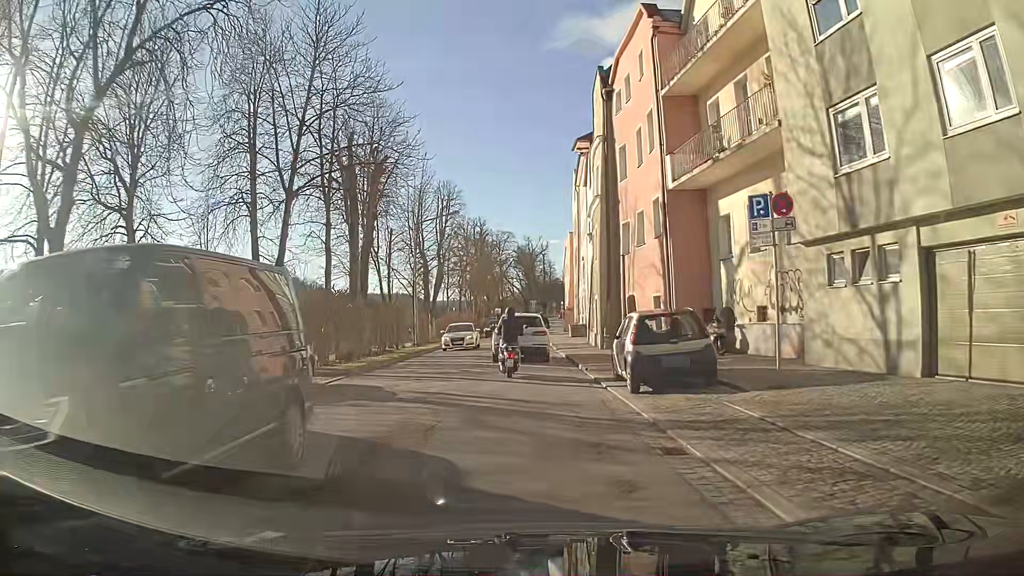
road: primary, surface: asphalt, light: Day
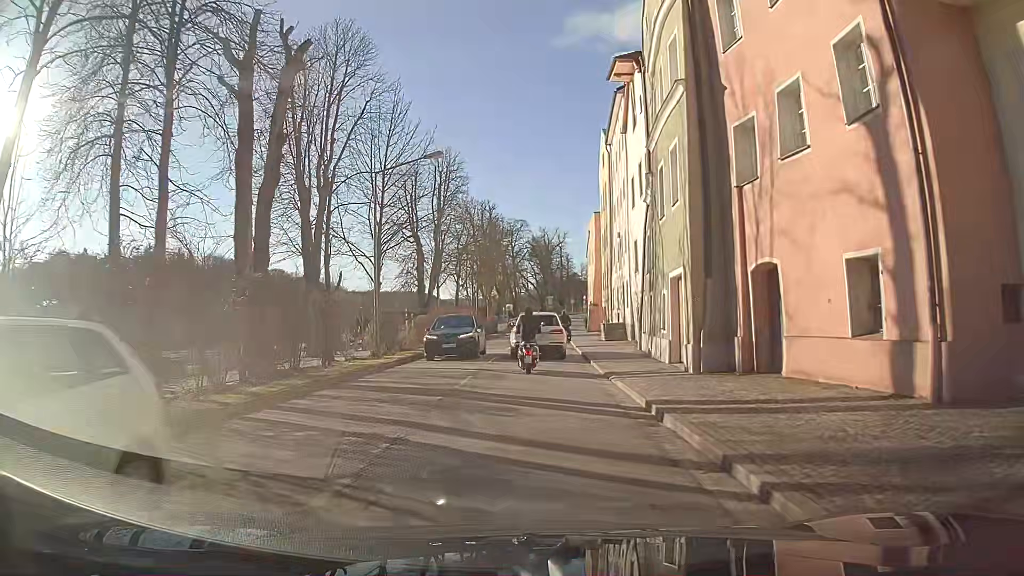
(-0.1, +14.7) m; 0°
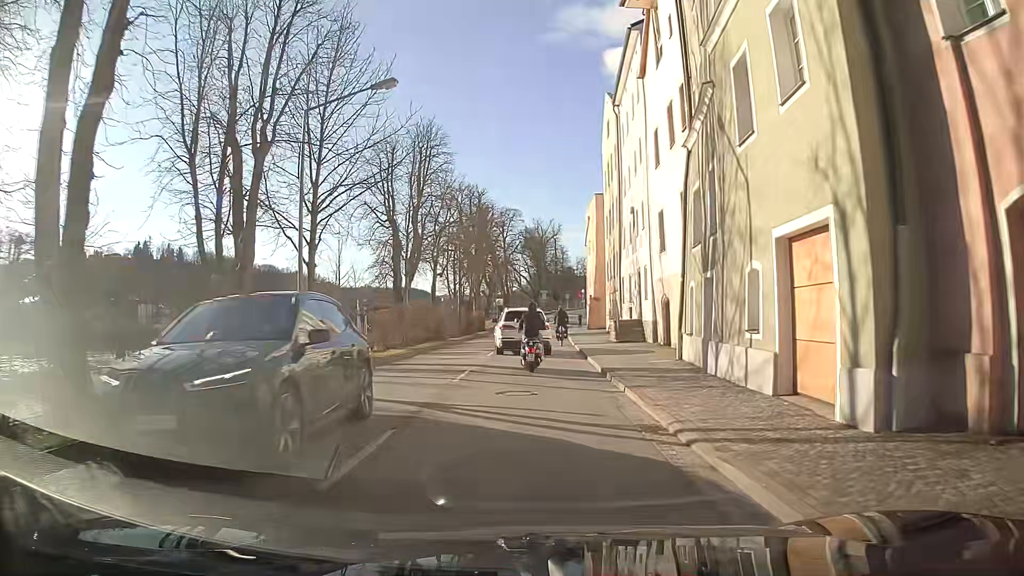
(+0.1, +8.4) m; +1°
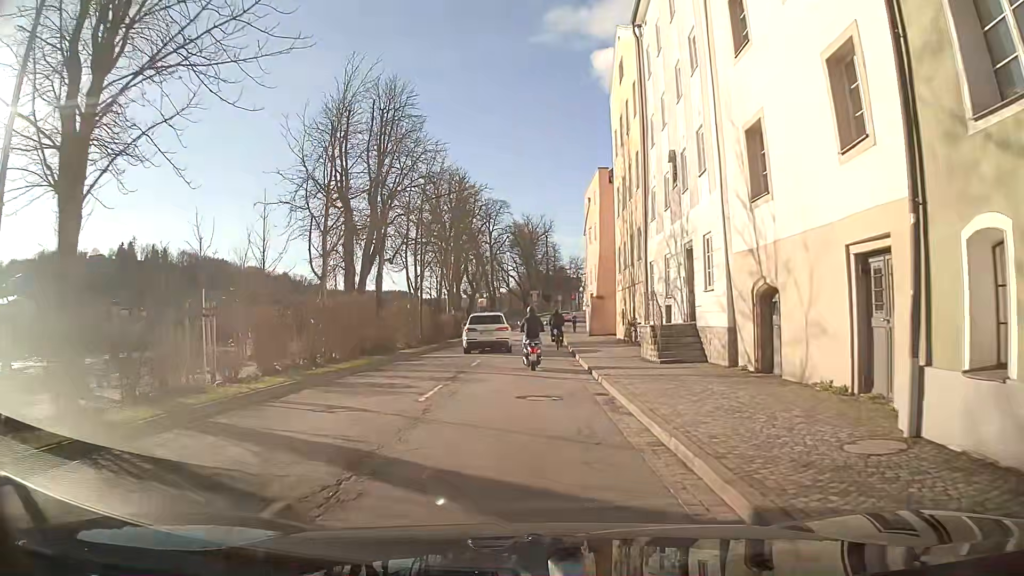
(+0.1, +12.2) m; +1°
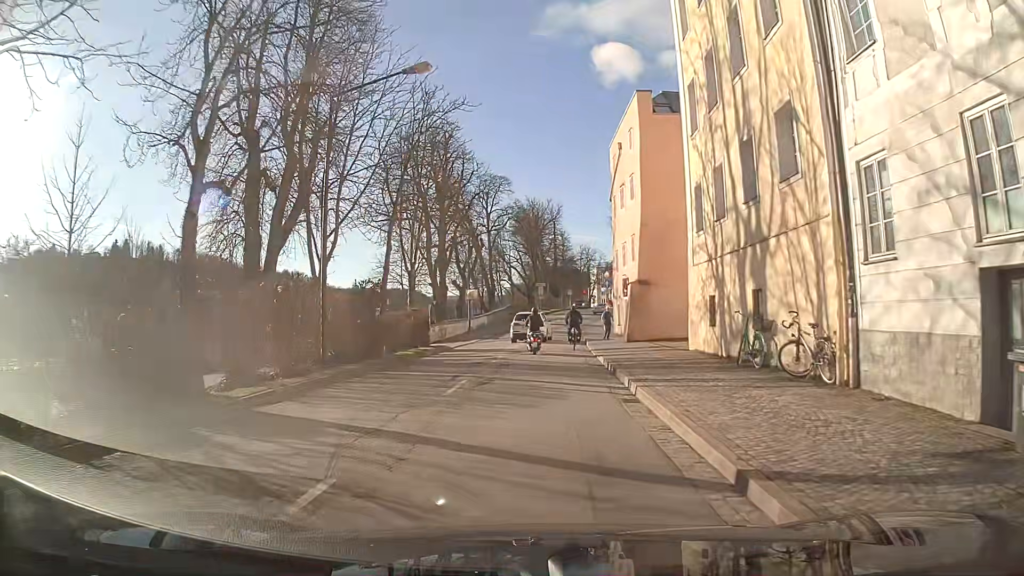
(-0.1, +17.3) m; 0°
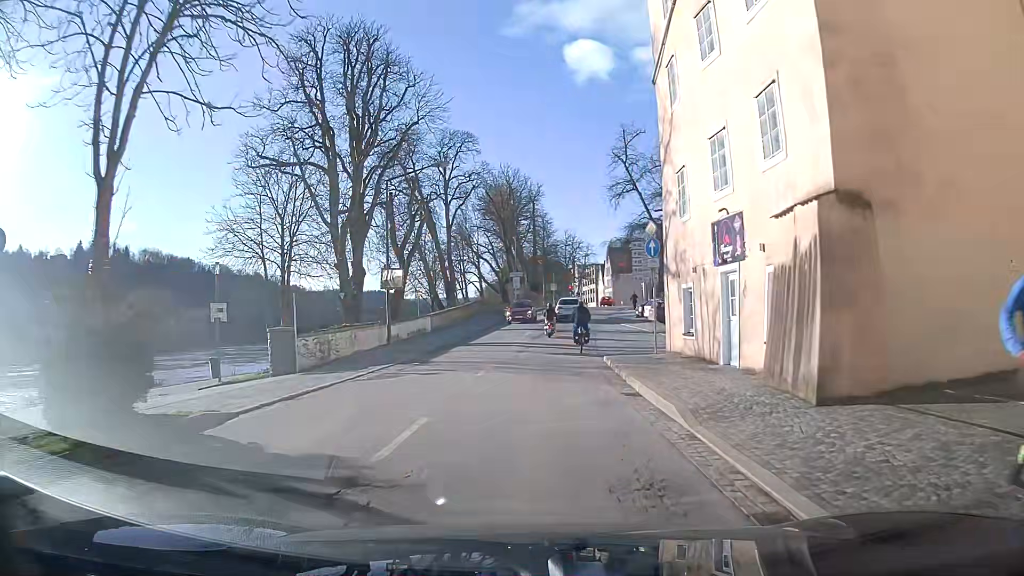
(+0.2, +23.2) m; +1°
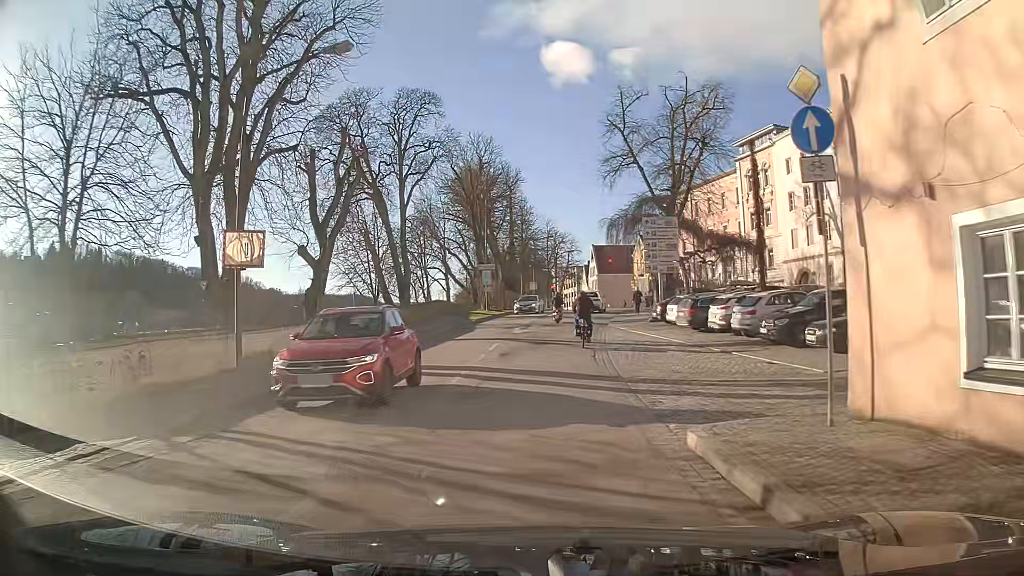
(+0.3, +13.9) m; +3°
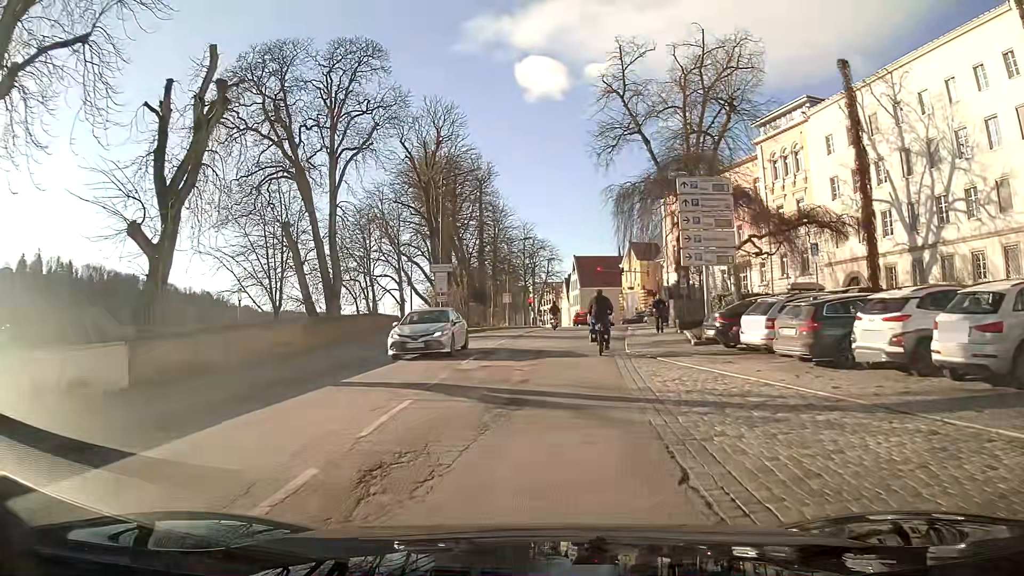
(+0.2, +13.9) m; +2°
(0, +10) (+1, +20) (+3, +30) (+4, +40) (+5, +50) (+7, +60) (+9, +69) (+13, +78) (+21, +84) (+30, +87) m
